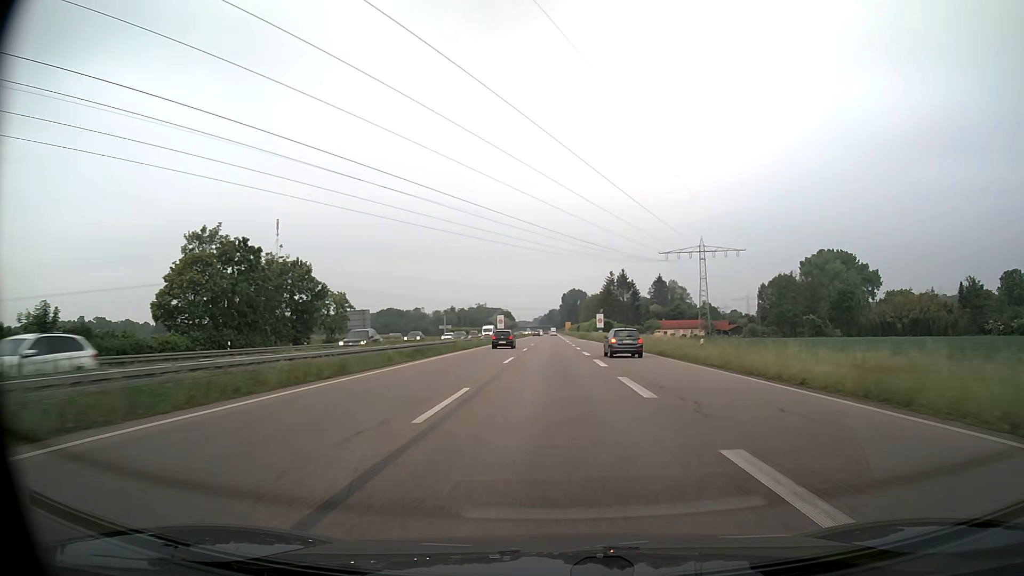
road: trunk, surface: asphalt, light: Day
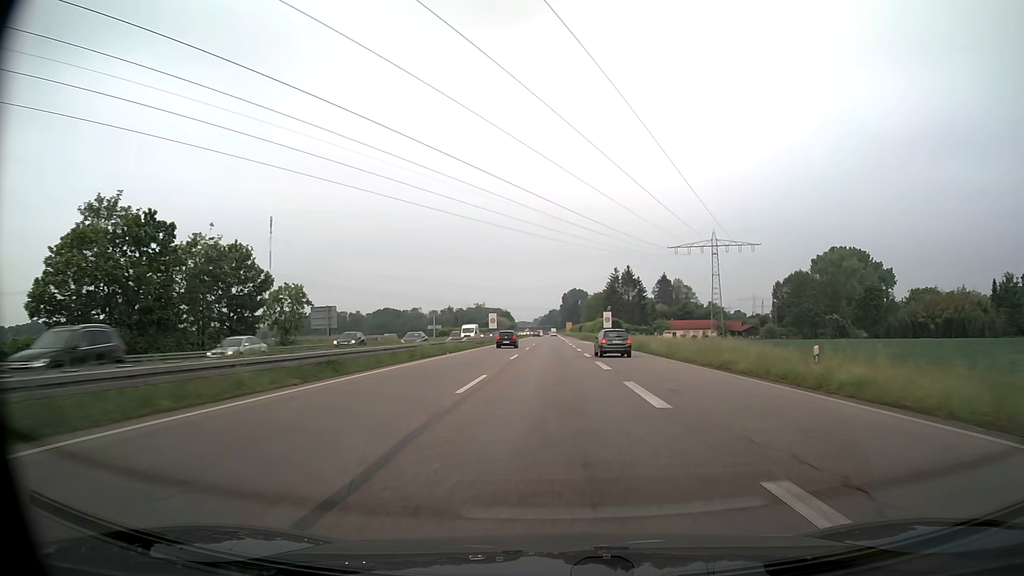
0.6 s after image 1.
(0.0, +13.7) m; 0°
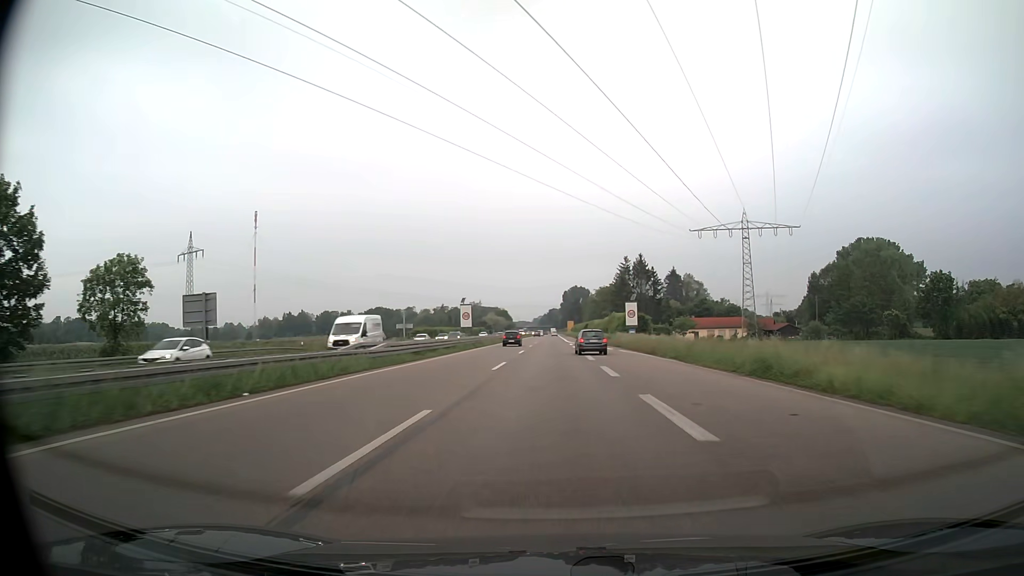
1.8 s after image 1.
(0.0, +27.7) m; 0°
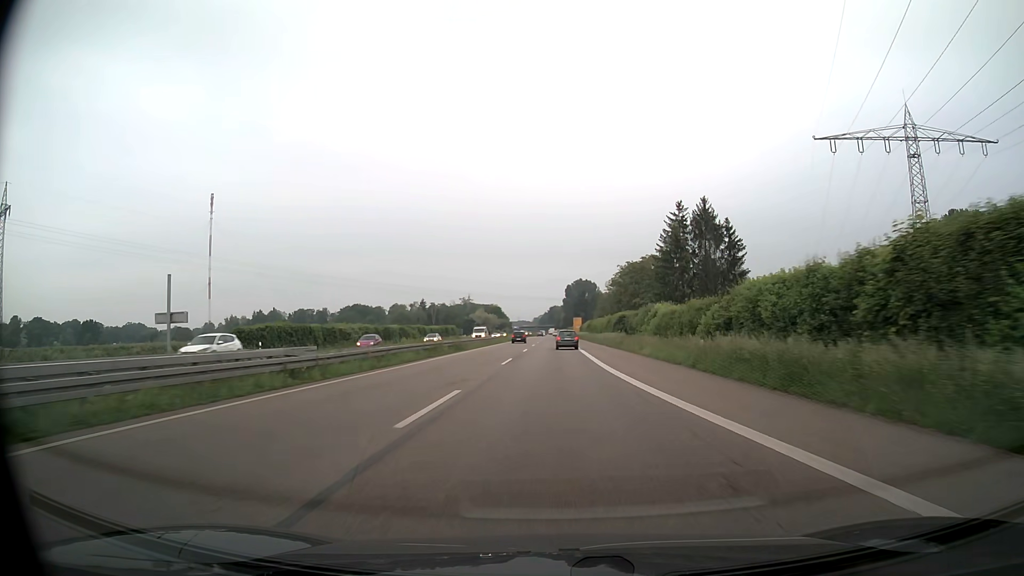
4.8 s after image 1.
(-0.1, +69.9) m; 0°
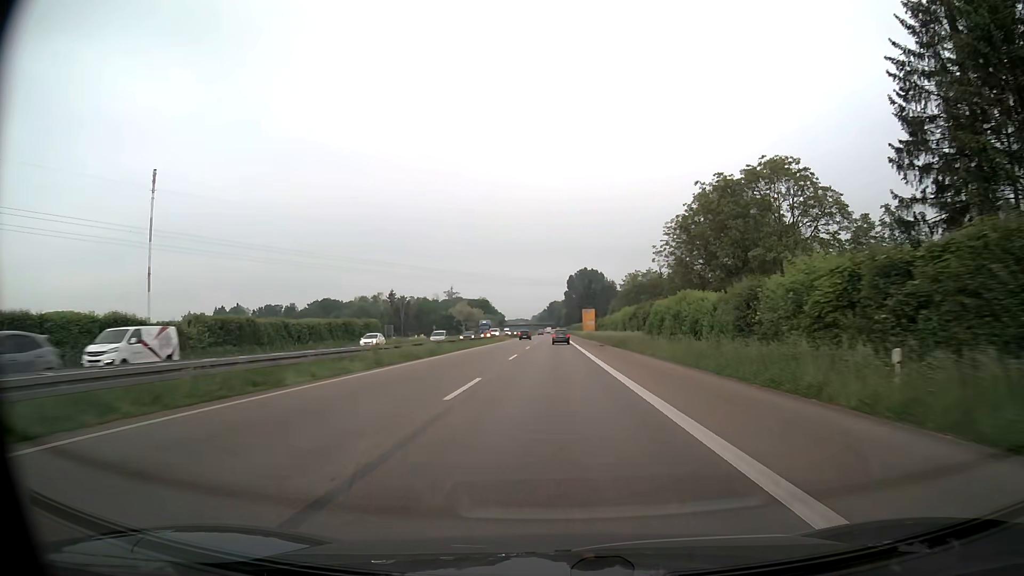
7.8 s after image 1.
(0.0, +70.0) m; 0°
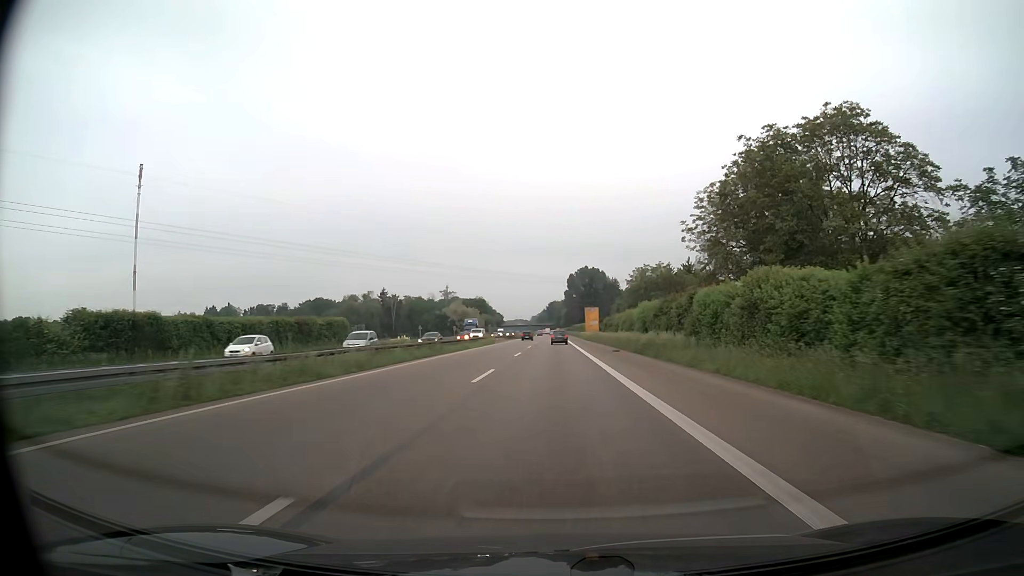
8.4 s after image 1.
(0.0, +14.0) m; 0°
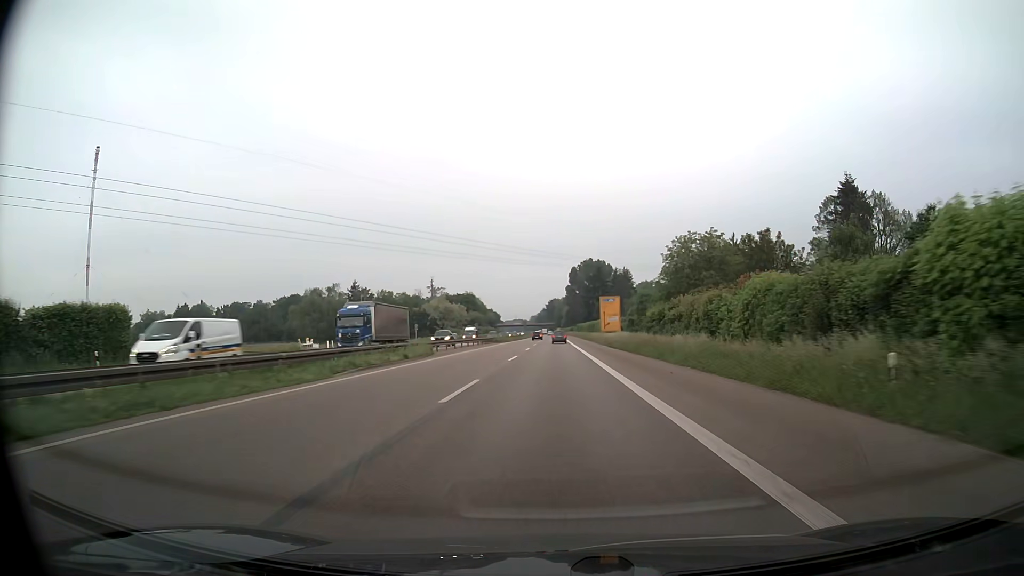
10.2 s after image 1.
(0.0, +41.9) m; 0°
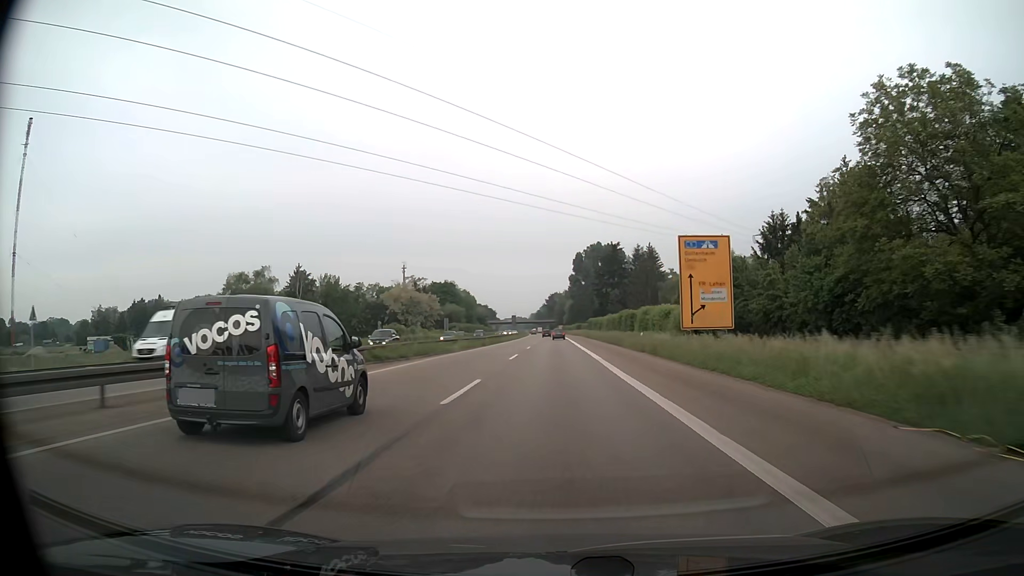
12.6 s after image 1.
(0.0, +55.8) m; 0°
(0, +10) (0, +20) (0, +30) (0, +40) (0, +50) (0, +60) (0, +70) (0, +80) (0, +90) (0, +100) m
